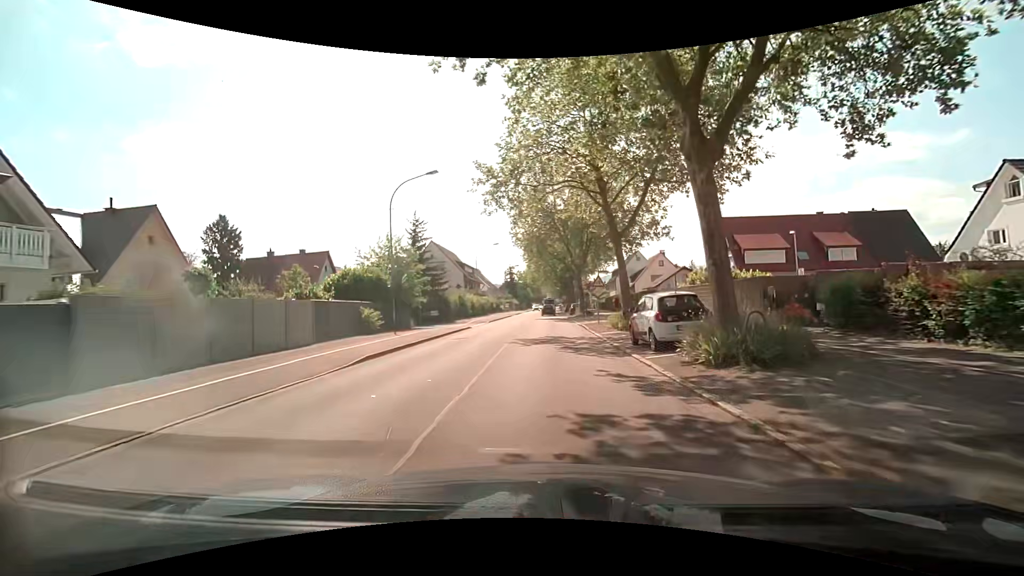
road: secondary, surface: asphalt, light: Day
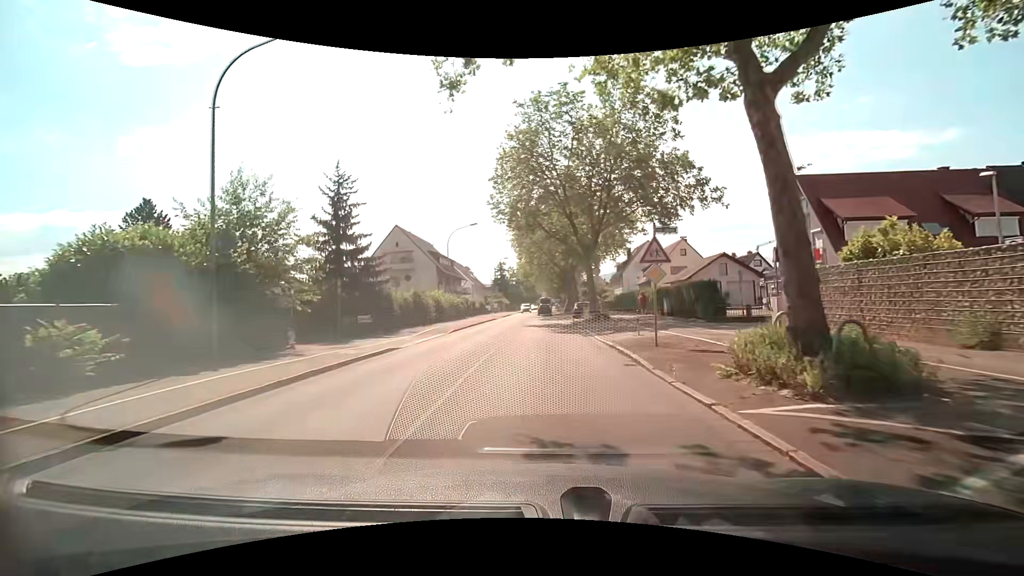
(+0.1, +16.5) m; +1°
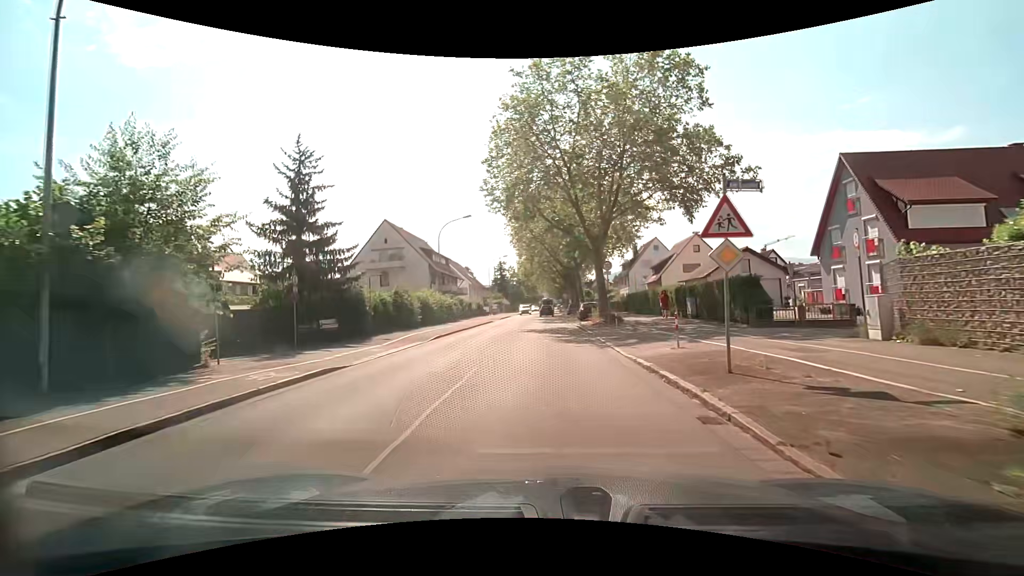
(0.0, +5.2) m; -1°
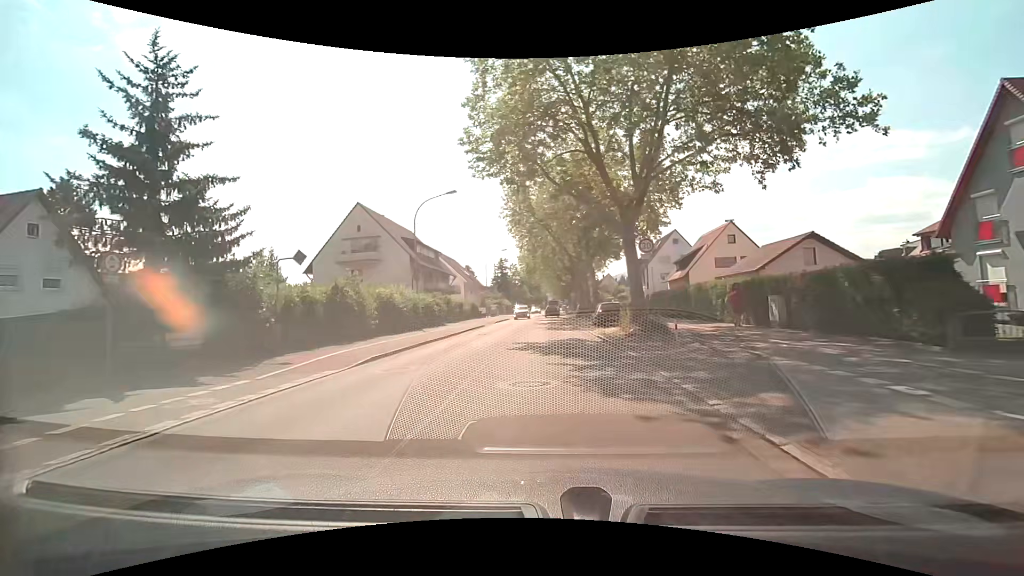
(0.0, +10.1) m; -1°
